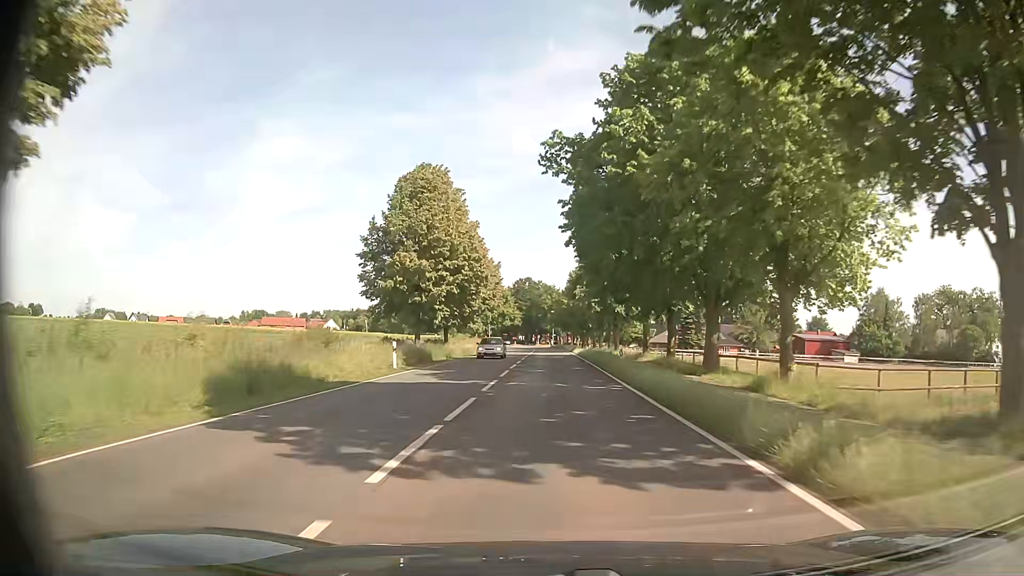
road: secondary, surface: asphalt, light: Day
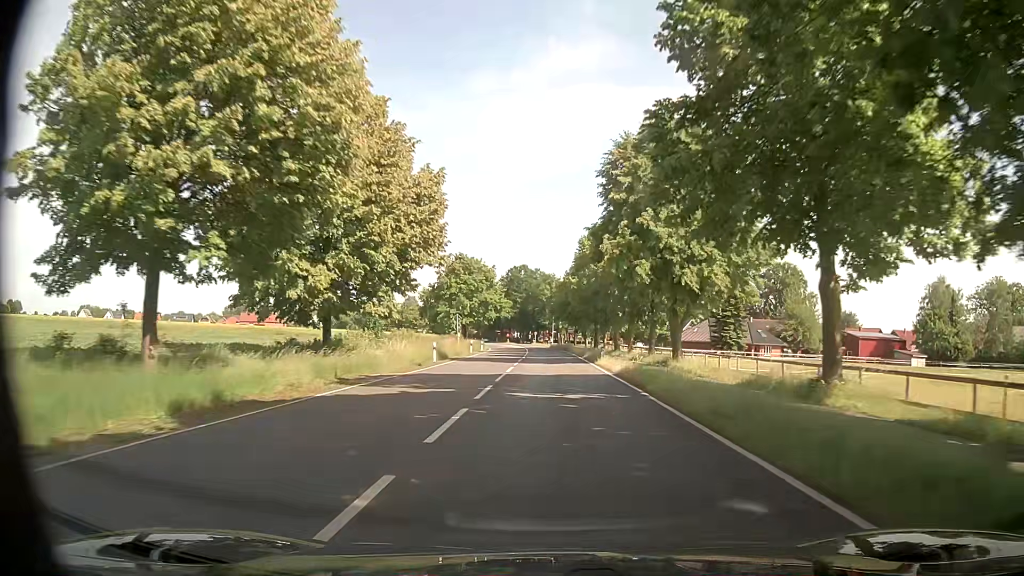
(0.0, +32.2) m; 0°
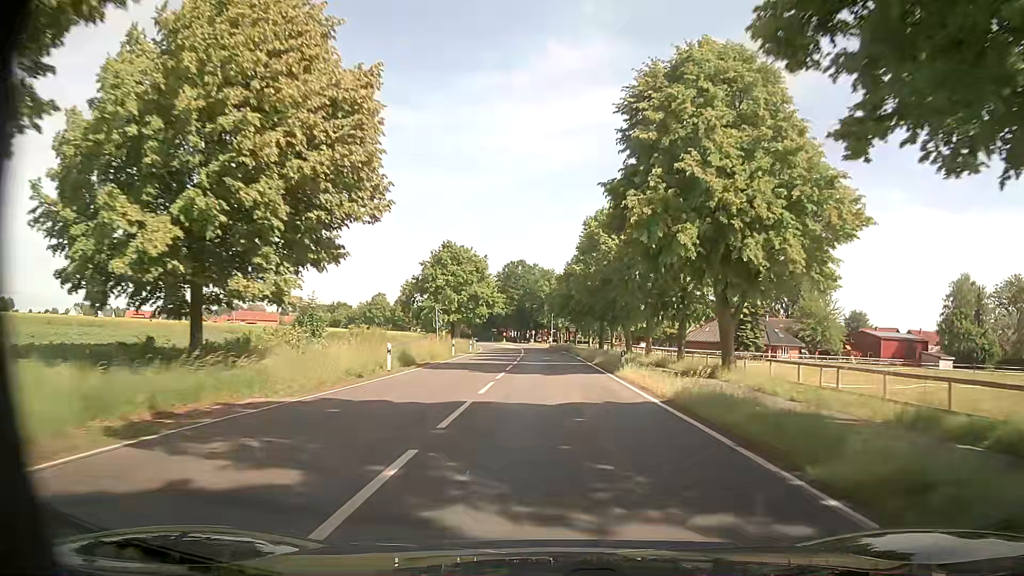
(0.0, +10.7) m; +1°
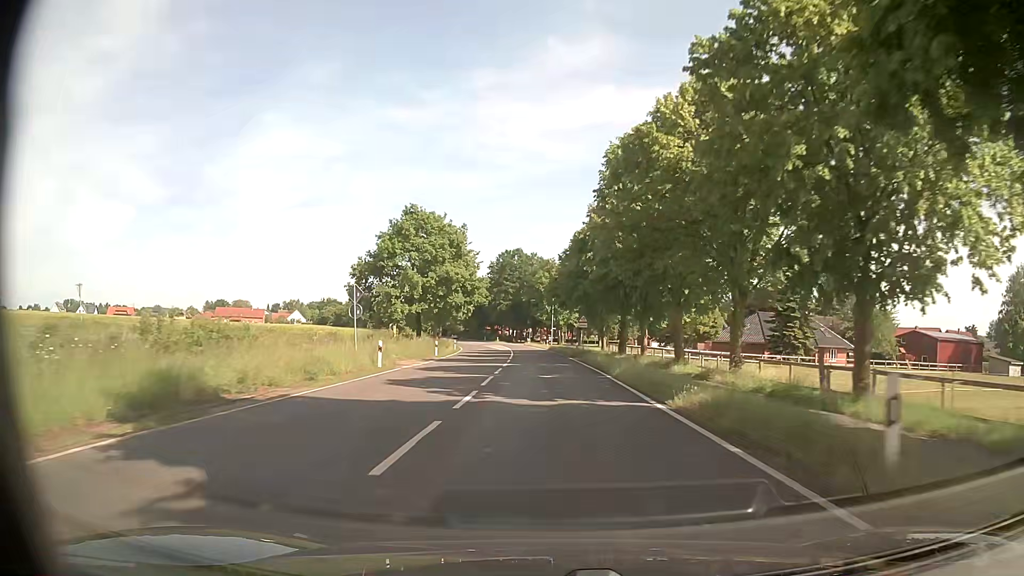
(-0.1, +21.5) m; -1°
